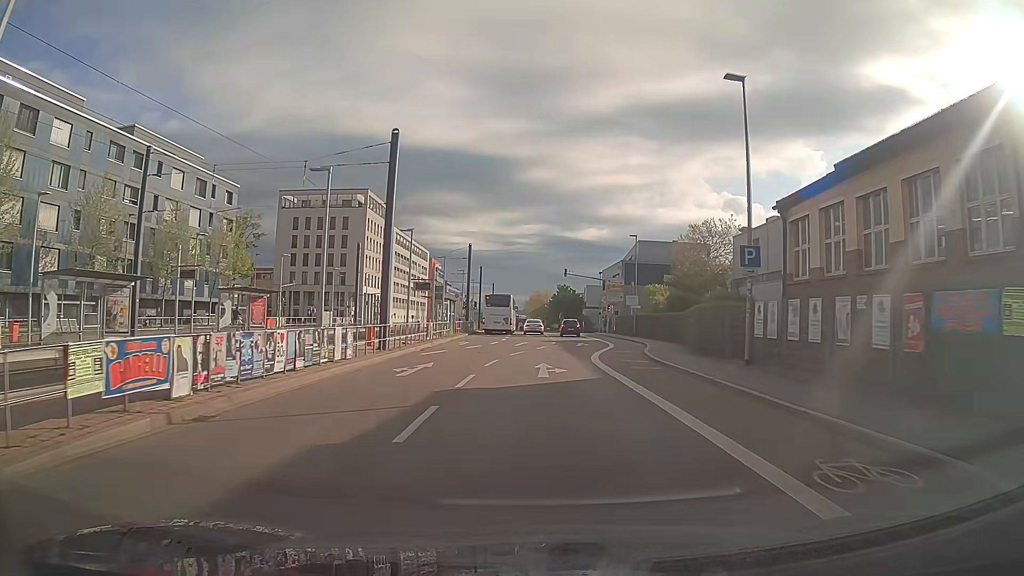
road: secondary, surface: asphalt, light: Day
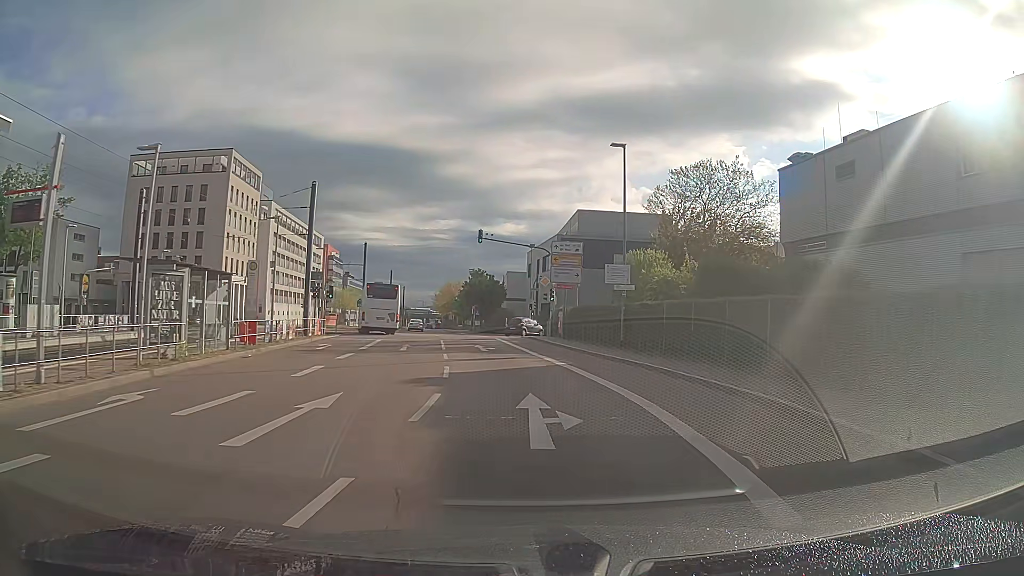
(+1.4, +28.7) m; +7°
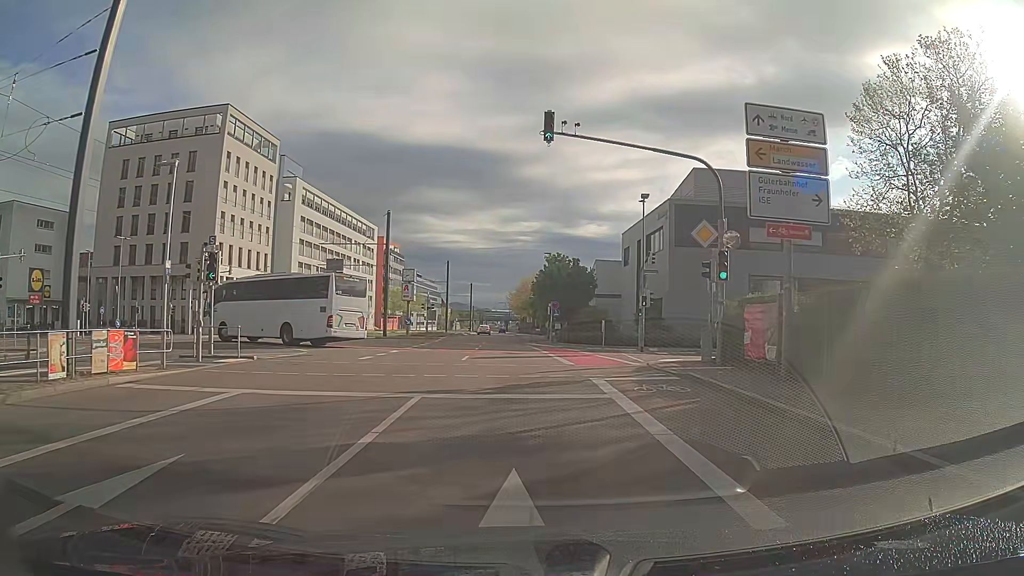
(-1.3, +25.1) m; -7°
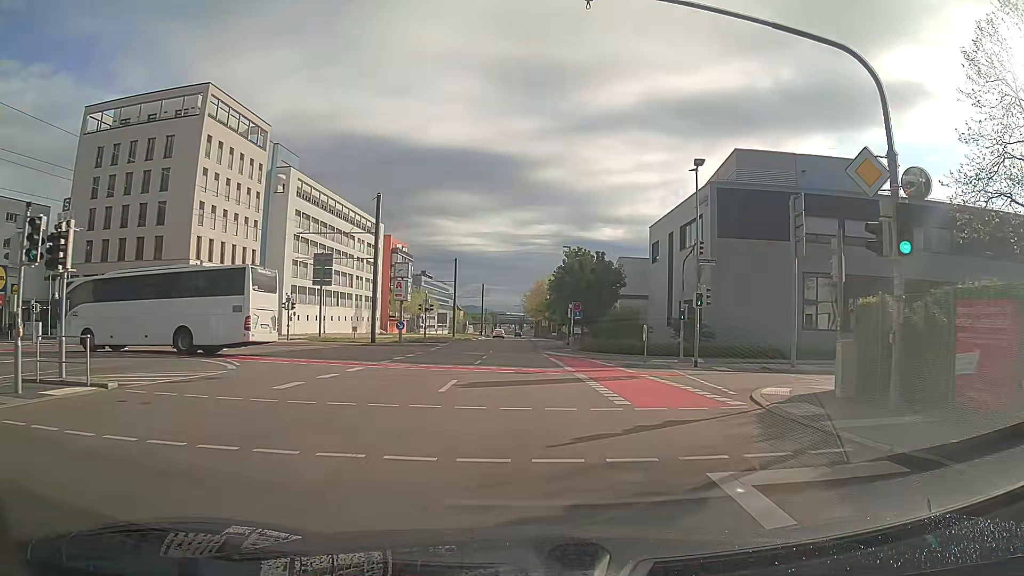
(-0.1, +8.6) m; -1°
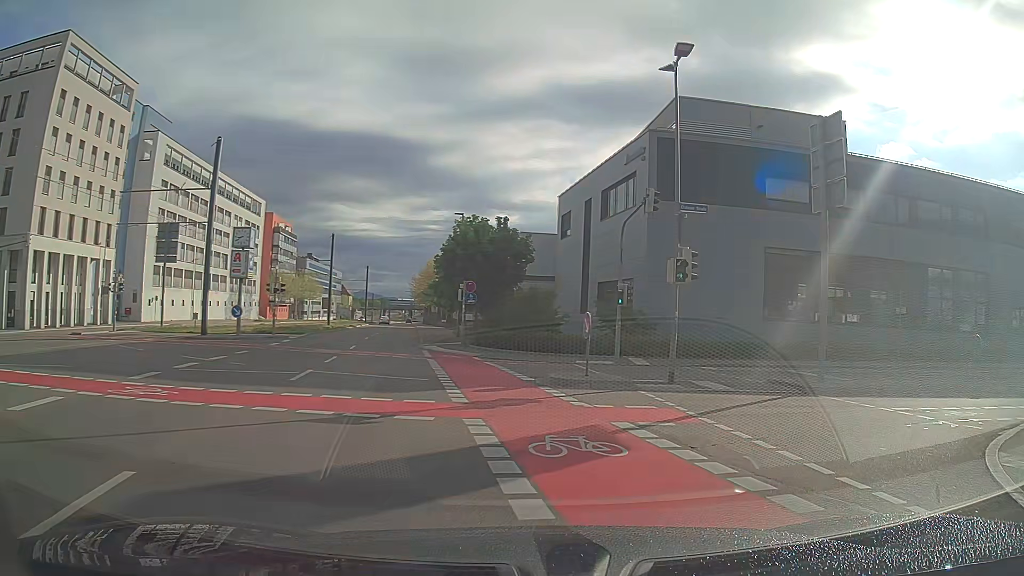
(+0.5, +11.0) m; +10°
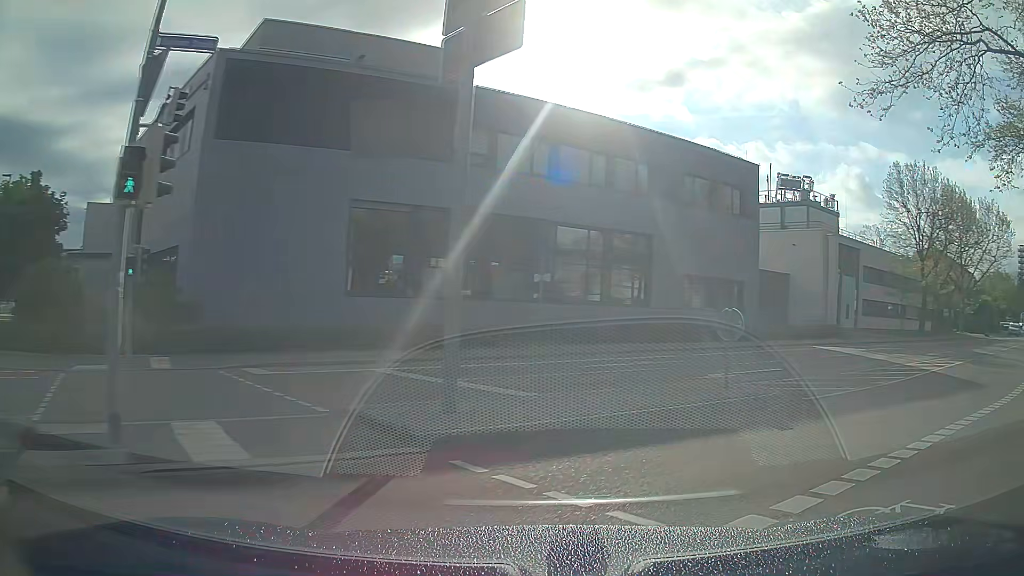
(+2.5, +9.0) m; +34°
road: tertiary
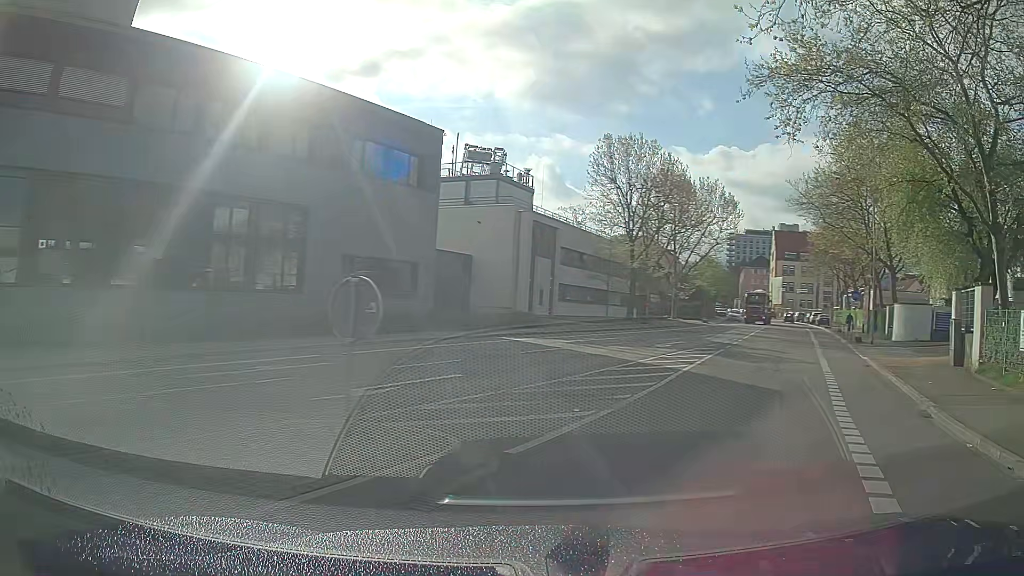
(+1.6, +6.3) m; +29°
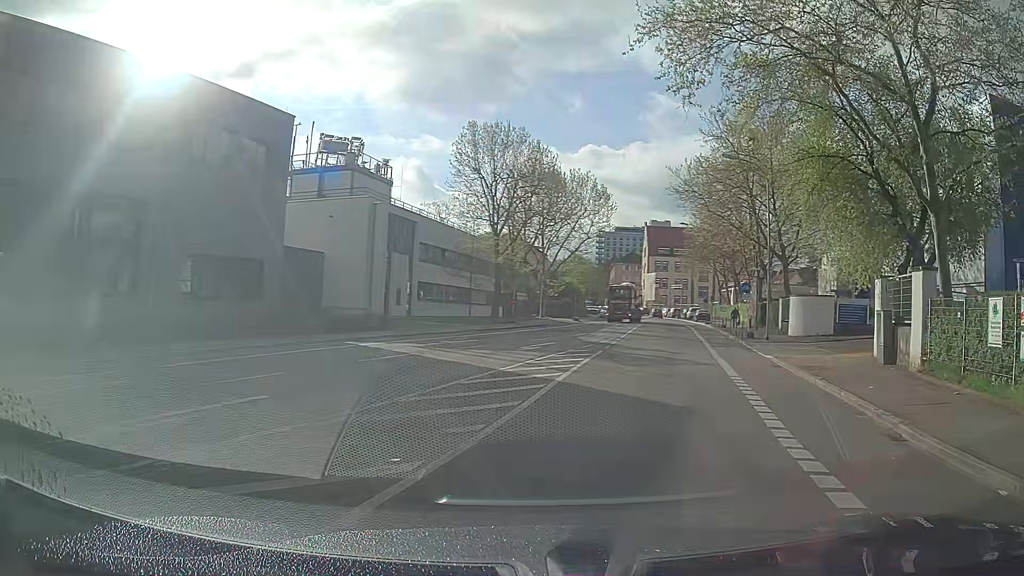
(+0.3, +3.6) m; +9°
(+2, +10) (+4, +20) (+6, +29) (+8, +39) (+10, +49) (+12, +59) (+14, +69) (+15, +78) (+17, +88) (+17, +98) m
